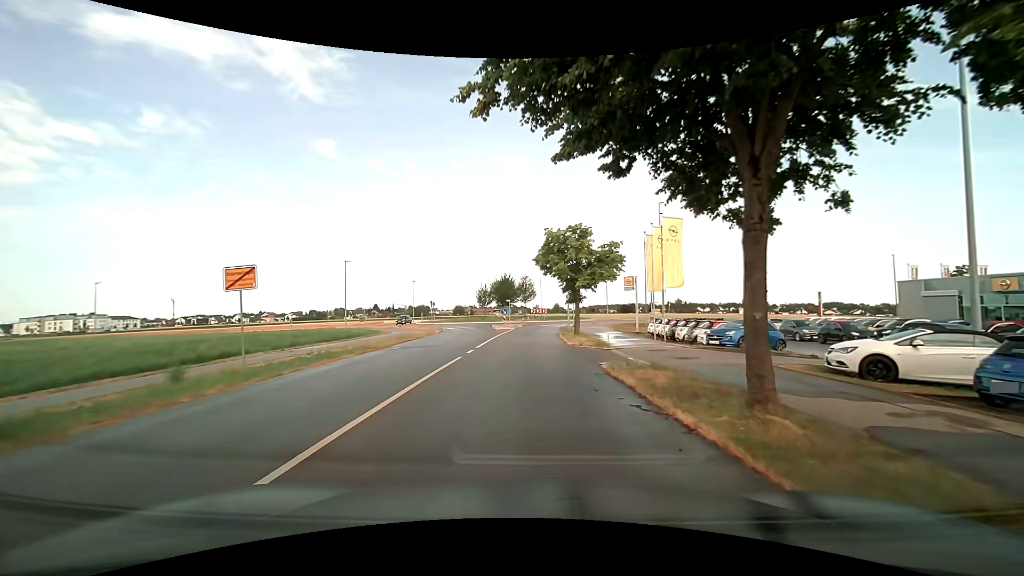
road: tertiary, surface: asphalt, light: Day
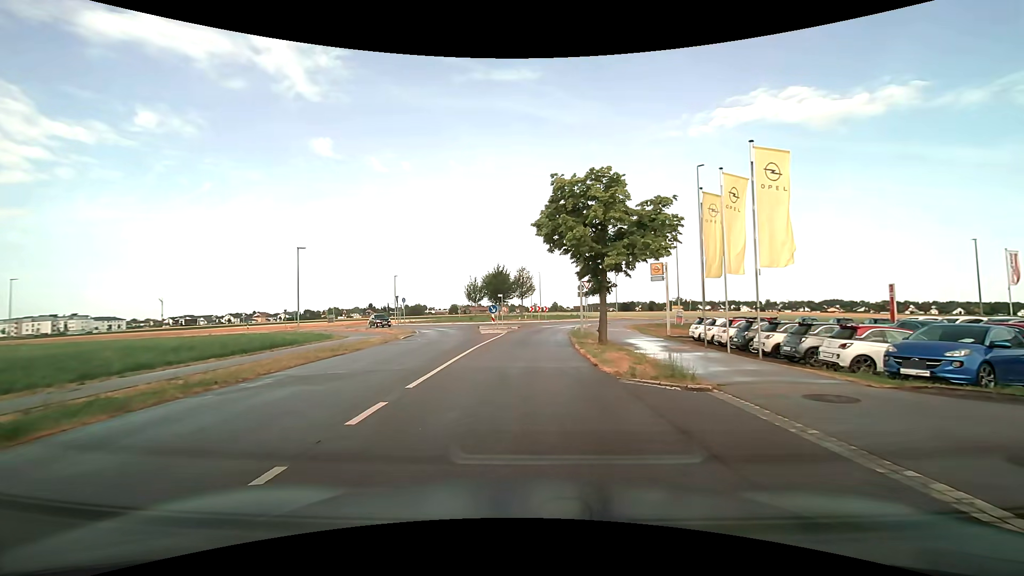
(0.0, +11.3) m; 0°
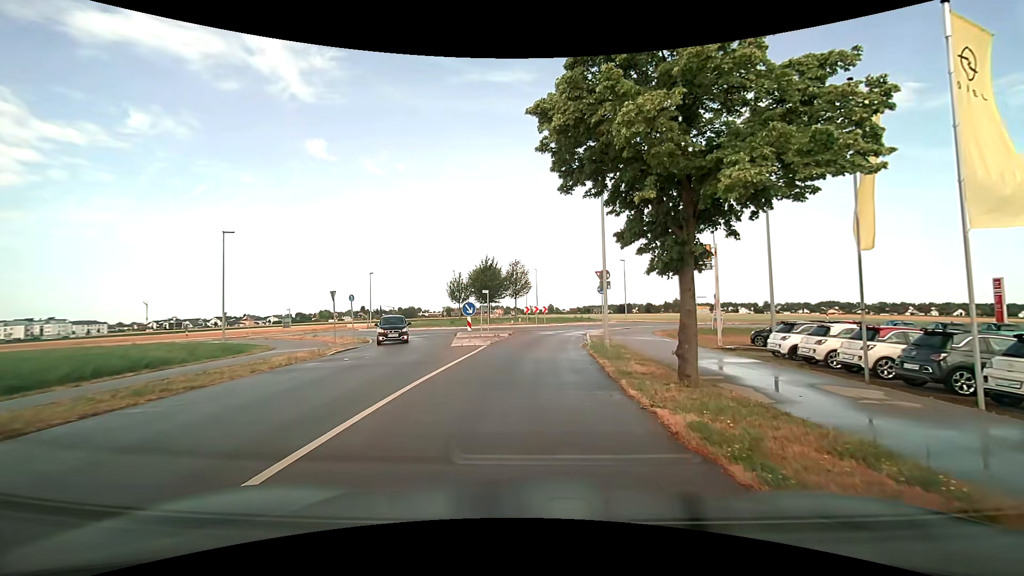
(+0.1, +10.6) m; 0°
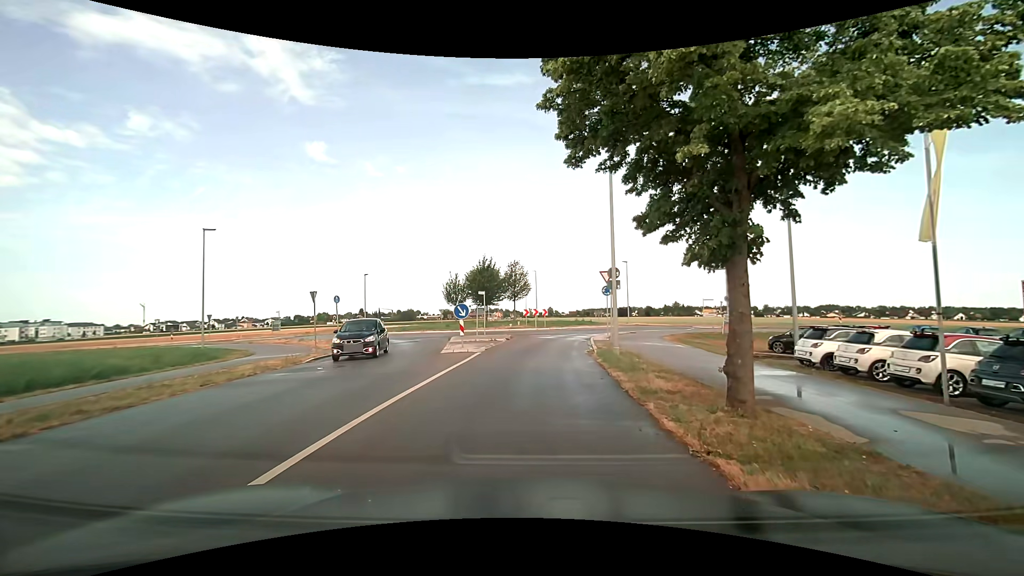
(0.0, +2.1) m; 0°
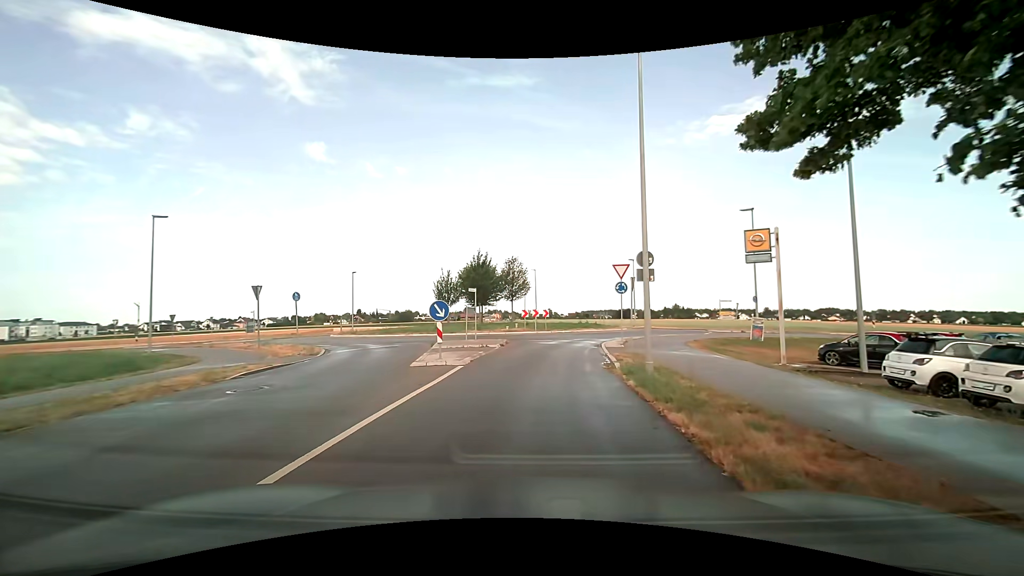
(0.0, +4.7) m; -1°
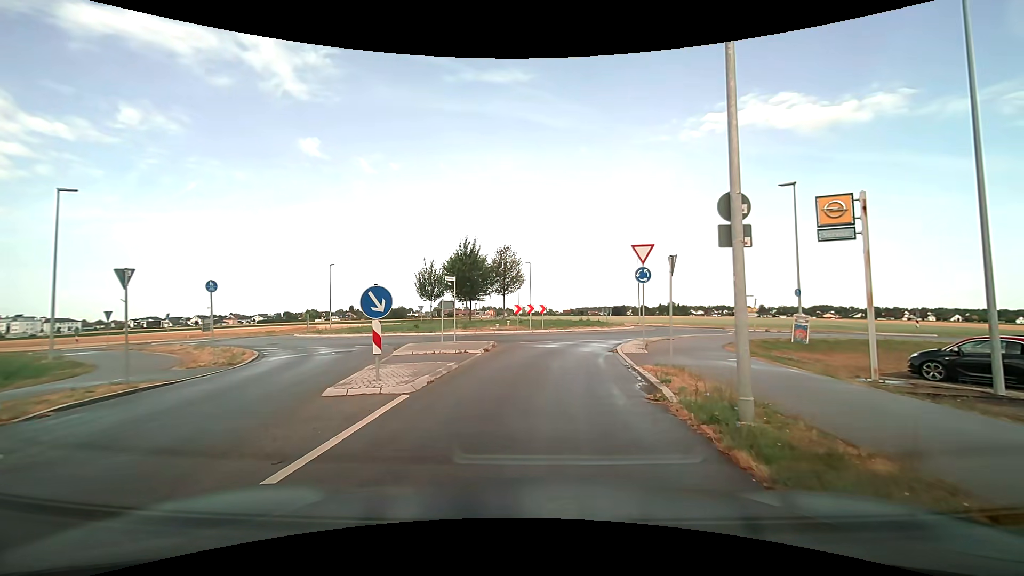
(+0.1, +5.5) m; +2°
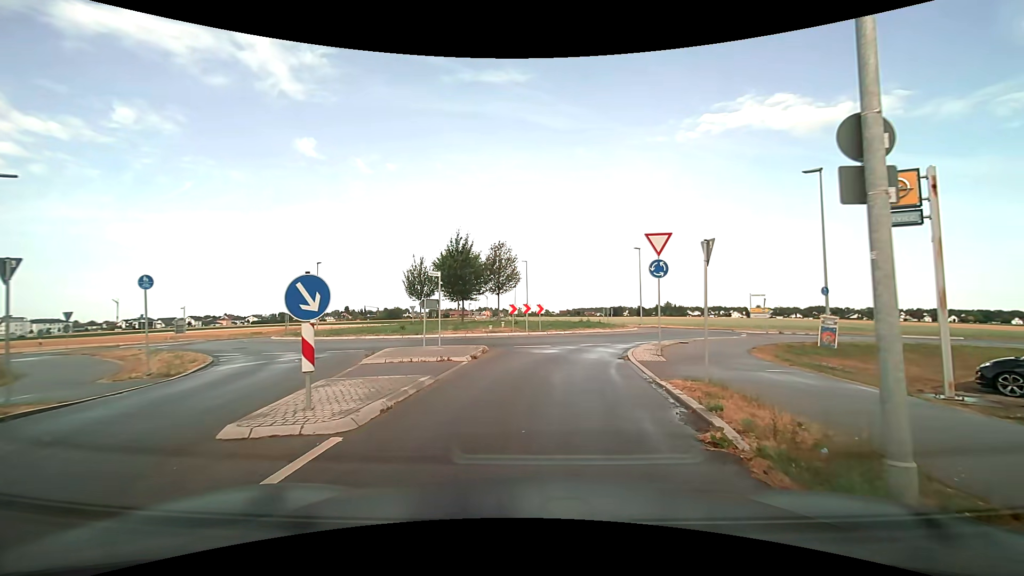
(0.0, +2.6) m; +1°
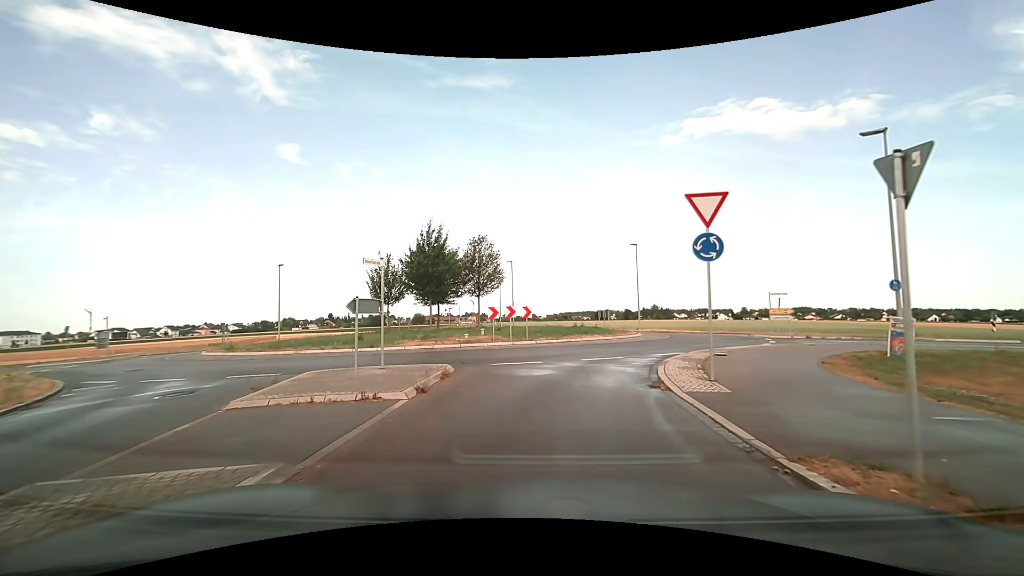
(0.0, +5.5) m; +1°
(0, +10) (+3, +19) (+9, +28) (+10, +38) (+7, +47) (-1, +53) (-11, +53) (-19, +47) (-27, +41) (-36, +37) m
